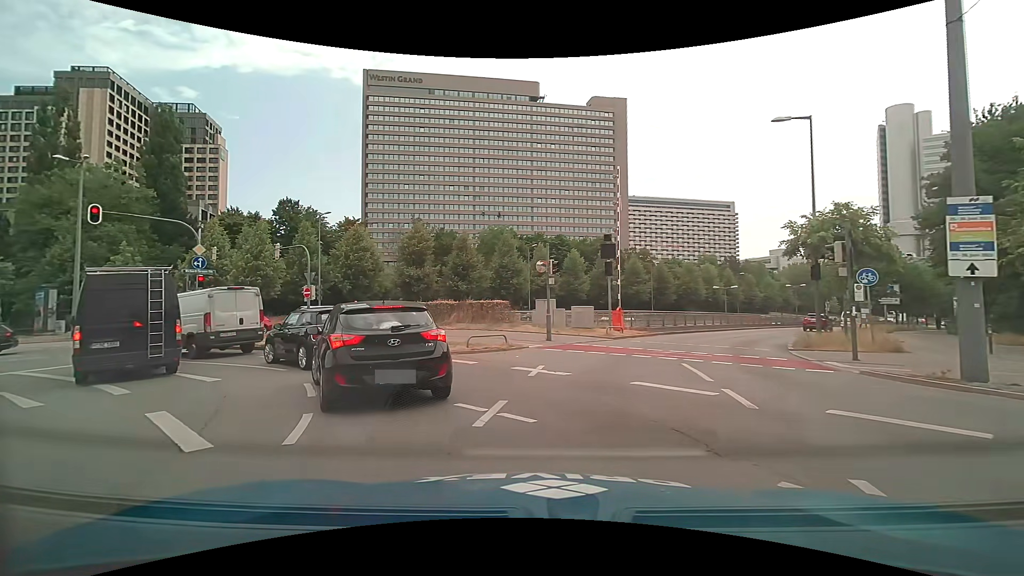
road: primary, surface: asphalt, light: Day
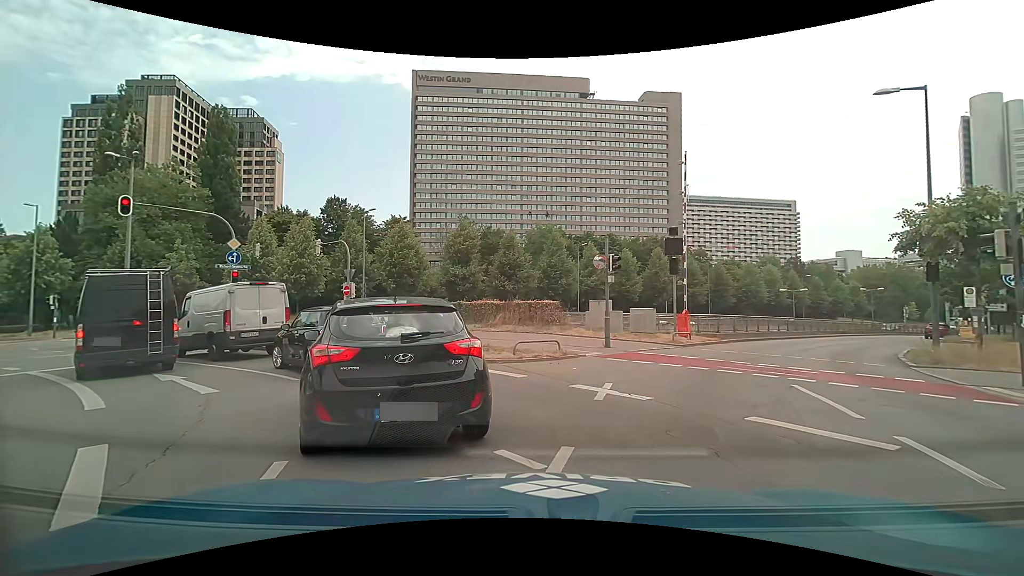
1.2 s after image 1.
(0.0, +2.2) m; -3°
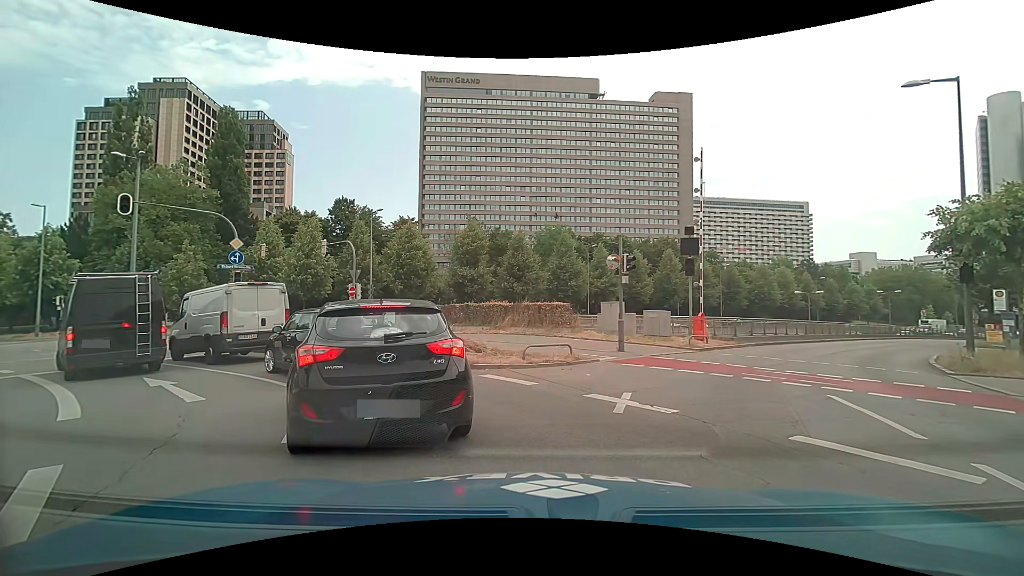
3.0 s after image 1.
(0.0, +0.7) m; 0°
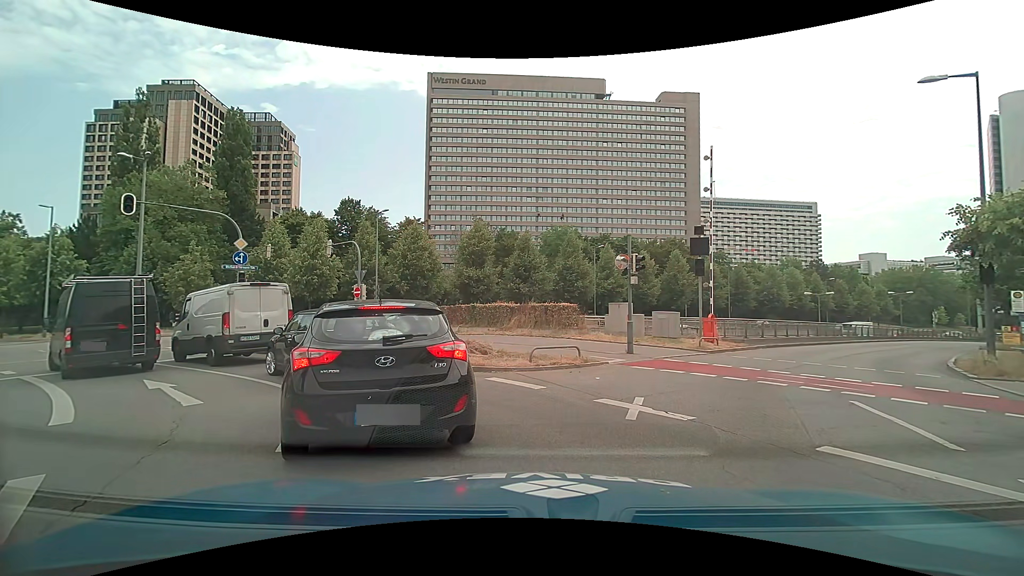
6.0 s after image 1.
(0.0, +0.4) m; 0°
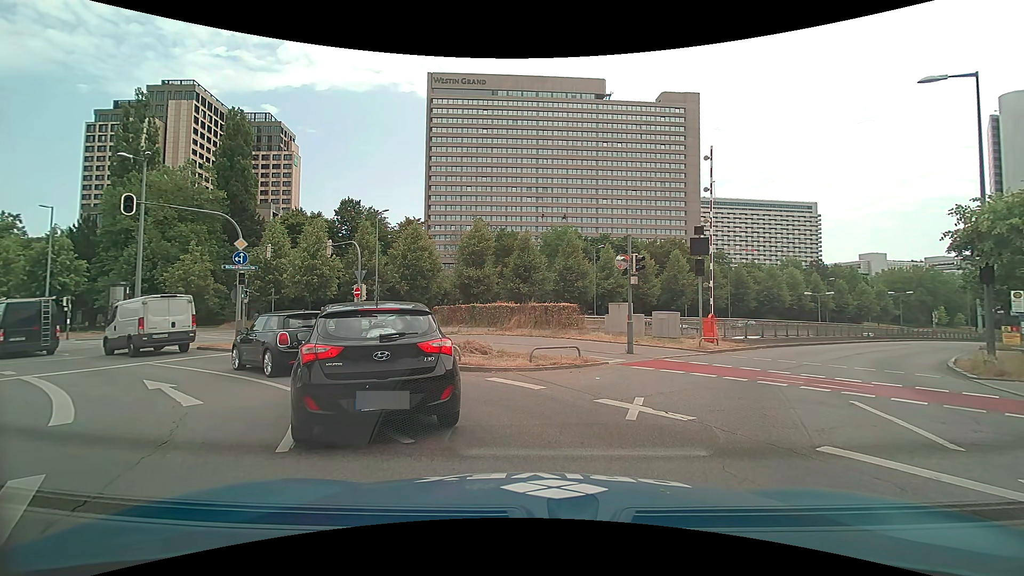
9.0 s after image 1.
(0.0, 0.0) m; 0°
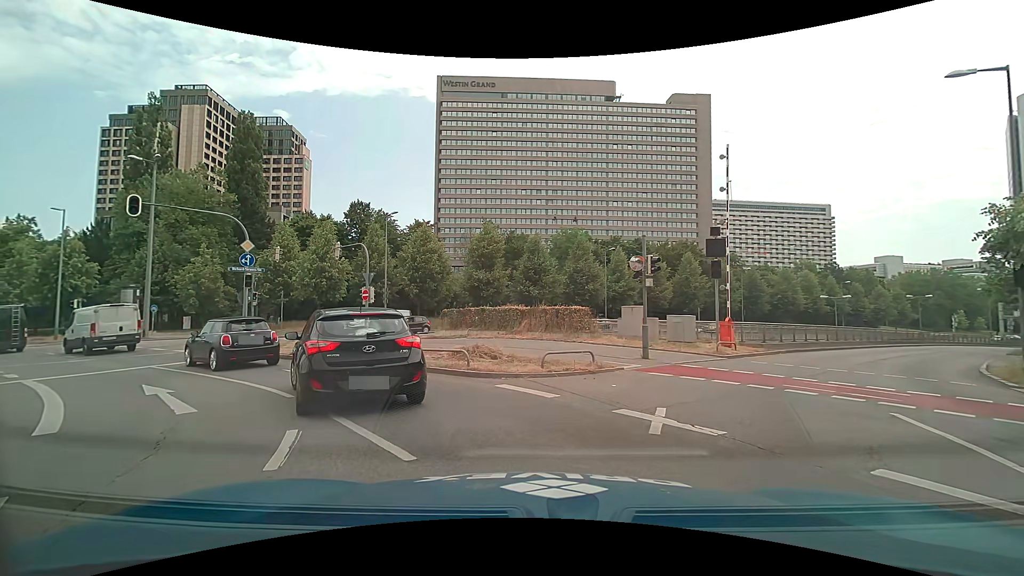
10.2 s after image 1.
(0.0, +0.5) m; 0°
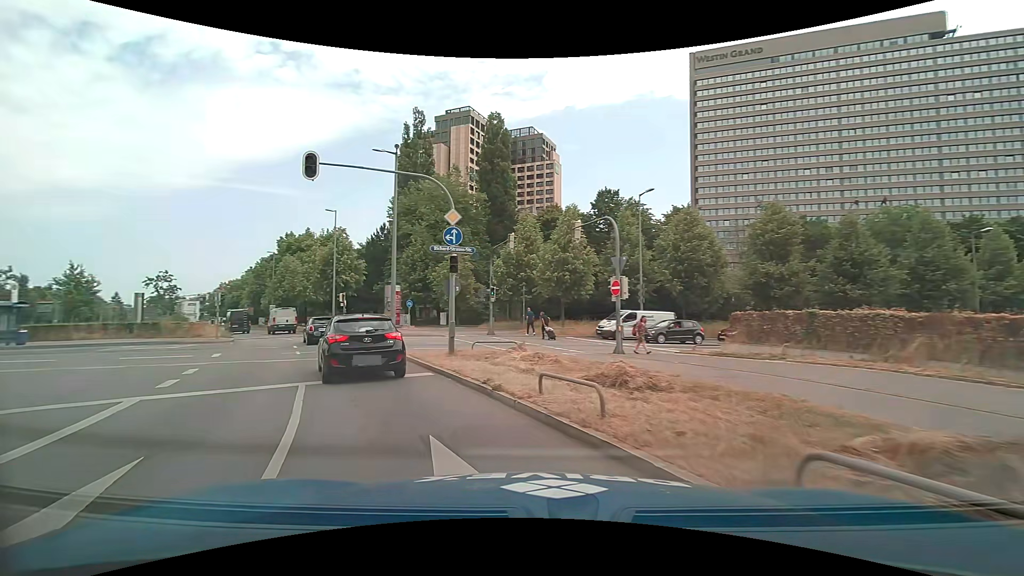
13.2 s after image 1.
(-2.4, +9.0) m; -30°
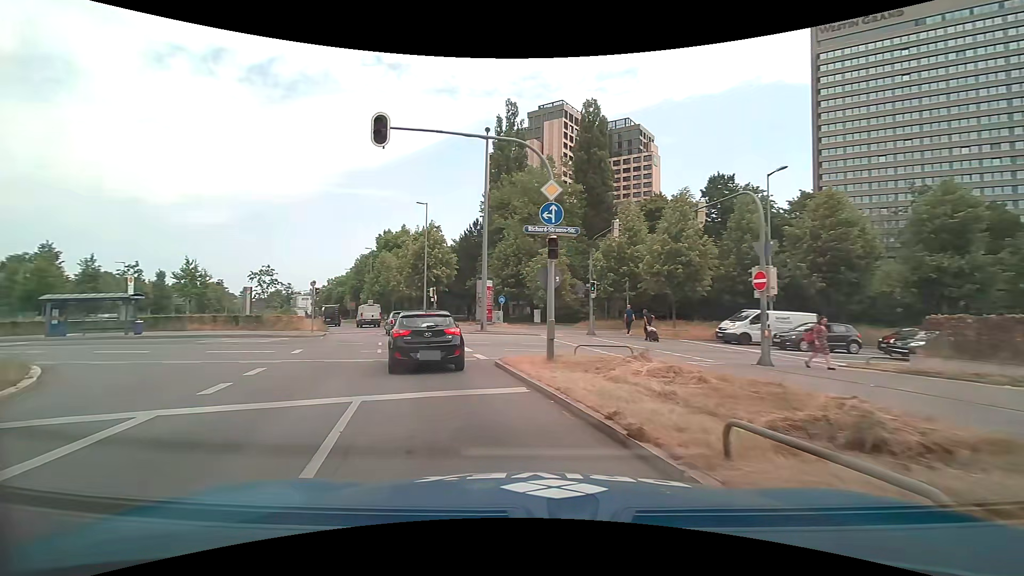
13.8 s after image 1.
(-0.3, +3.3) m; -11°
(-2, +10) (-4, +19) (-7, +29) (-11, +38) (-15, +47) (-19, +56) (-24, +65) (-29, +74) (-34, +83) (-38, +92) m
